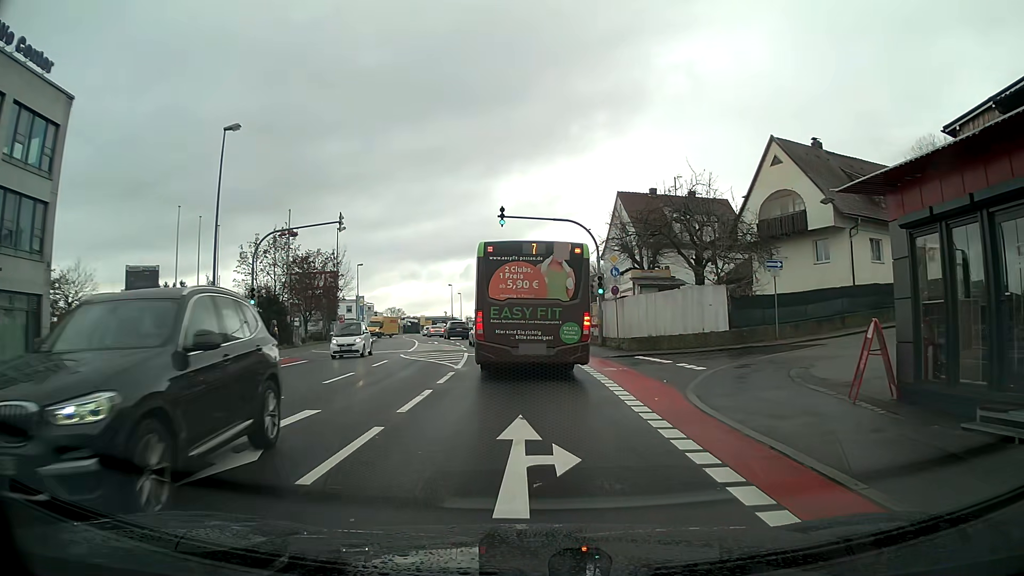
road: tertiary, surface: asphalt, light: Day
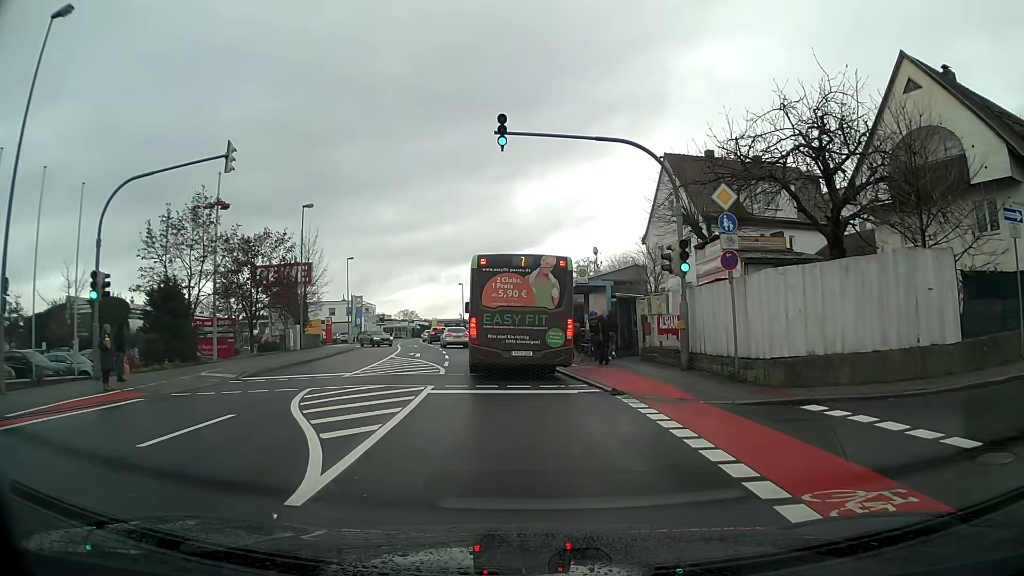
(-0.2, +14.2) m; -2°
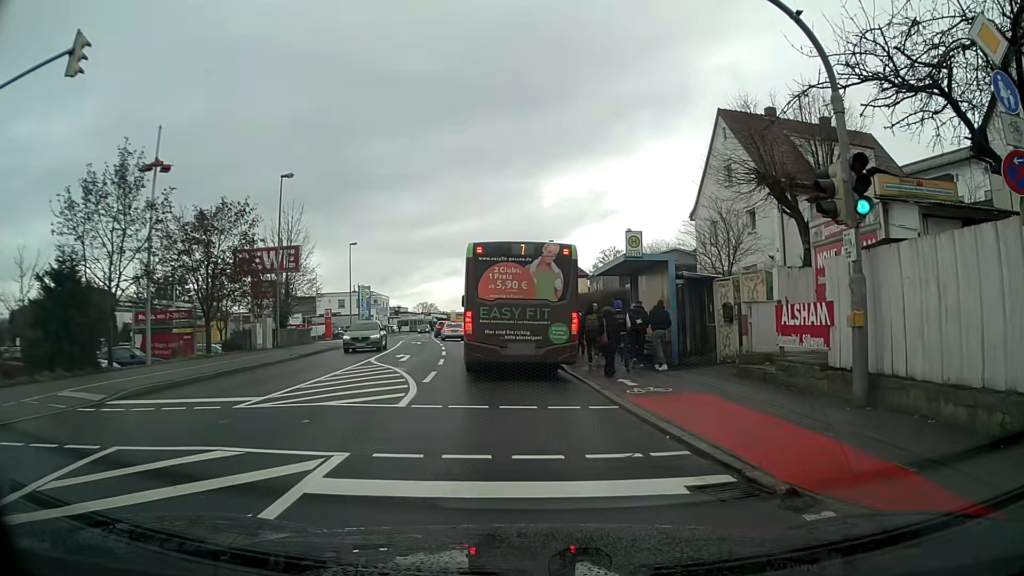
(-0.1, +8.2) m; -2°
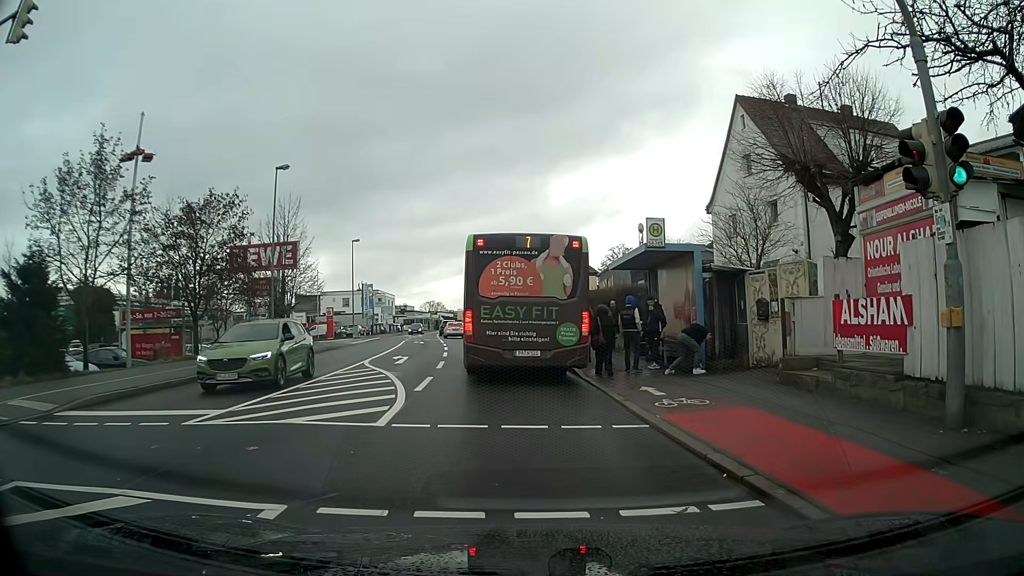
(0.0, +1.9) m; 0°
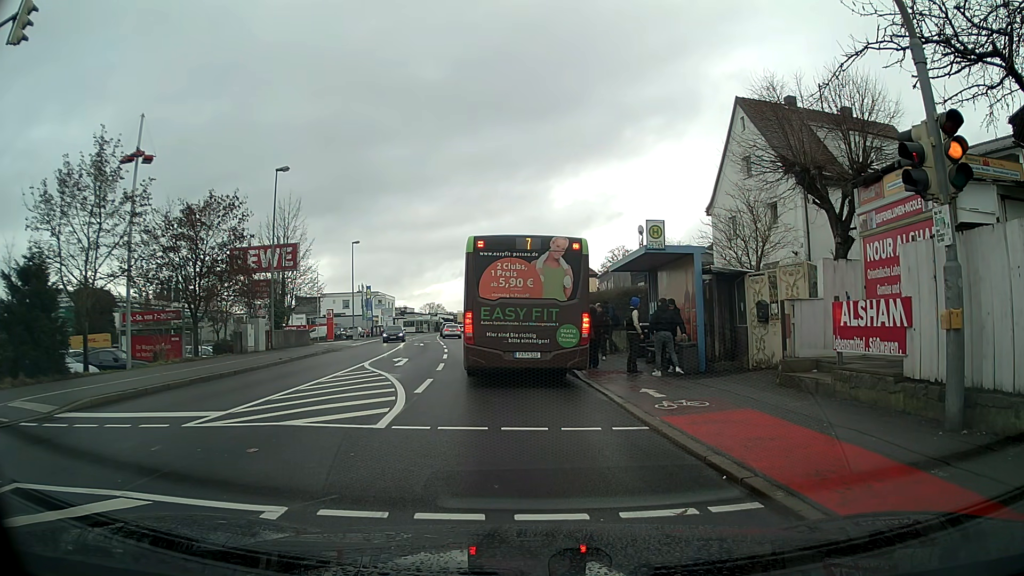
(0.0, +0.1) m; 0°
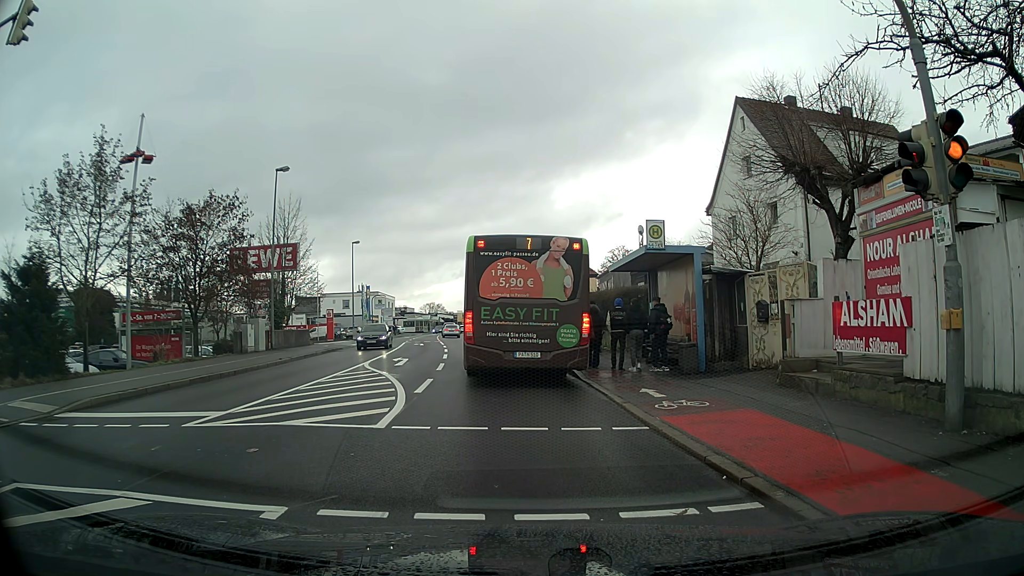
(0.0, 0.0) m; 0°
(0, +10) (-1, +20) (-3, +30) (-4, +40) (-6, +50) (-8, +59) (-9, +69) (-11, +79) (-12, +89) (-13, +99) m
